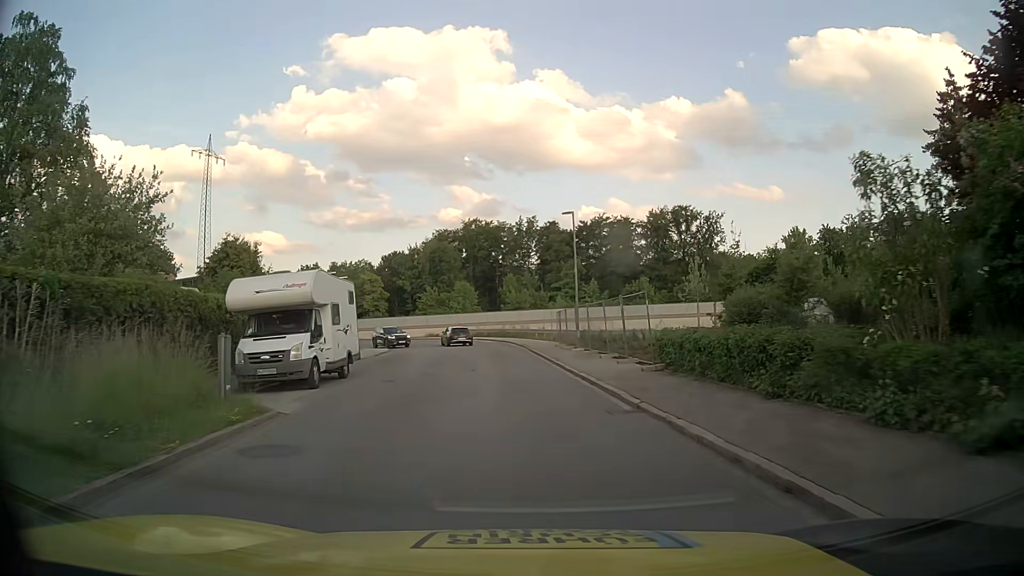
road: residential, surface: asphalt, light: Day
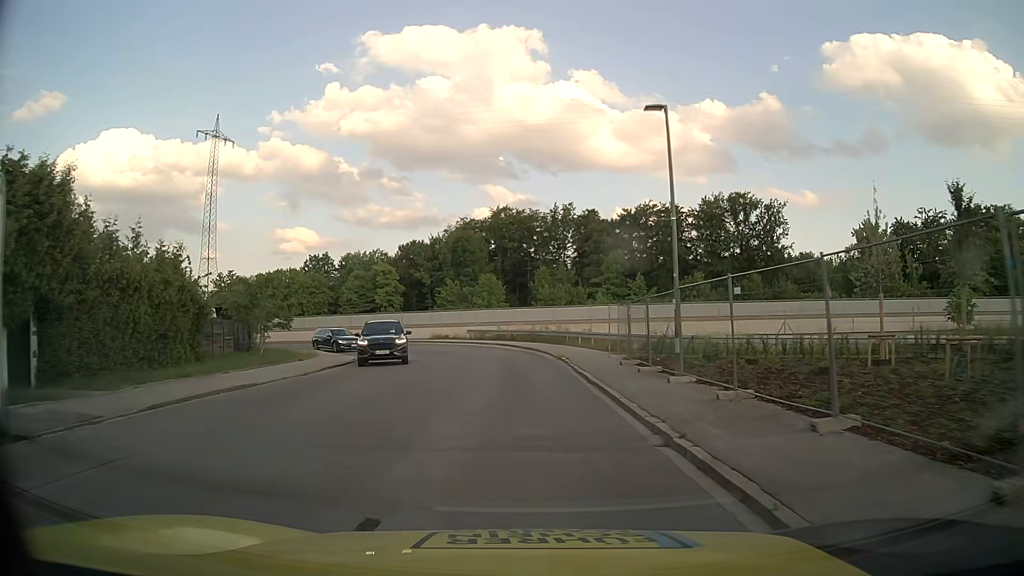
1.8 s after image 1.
(-0.2, +16.3) m; -2°
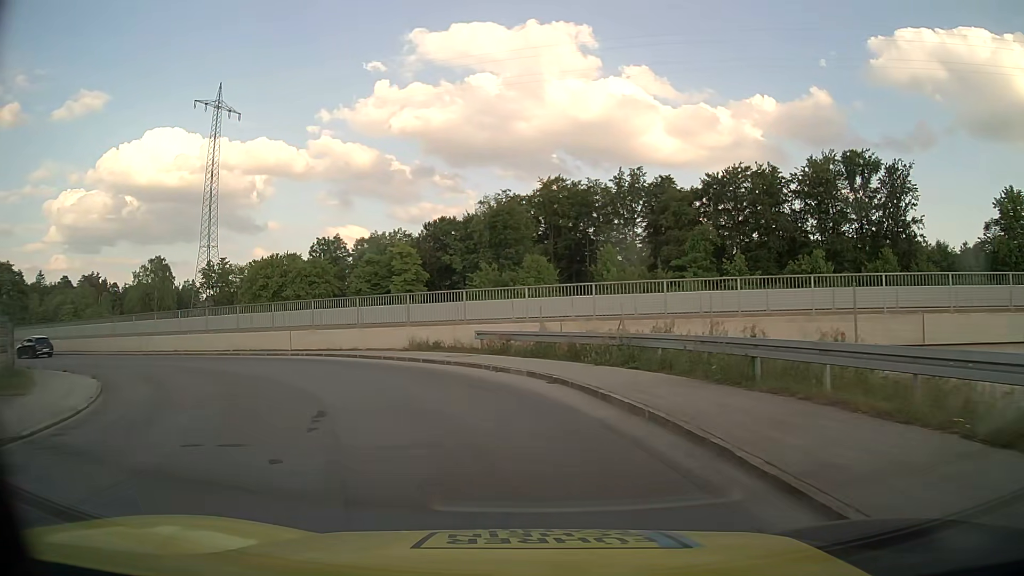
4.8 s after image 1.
(-0.7, +26.5) m; -5°
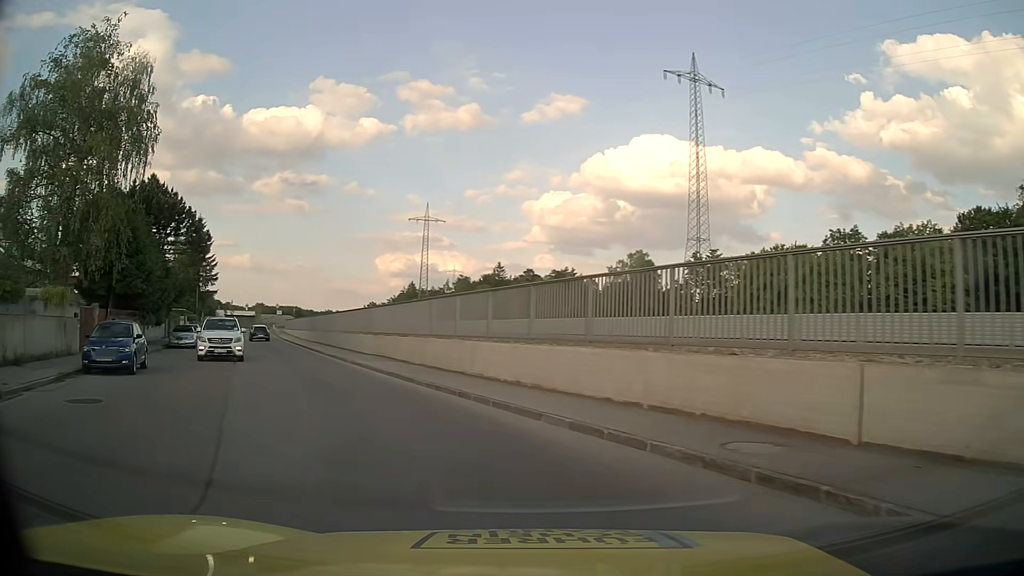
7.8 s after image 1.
(-7.4, +21.9) m; -42°
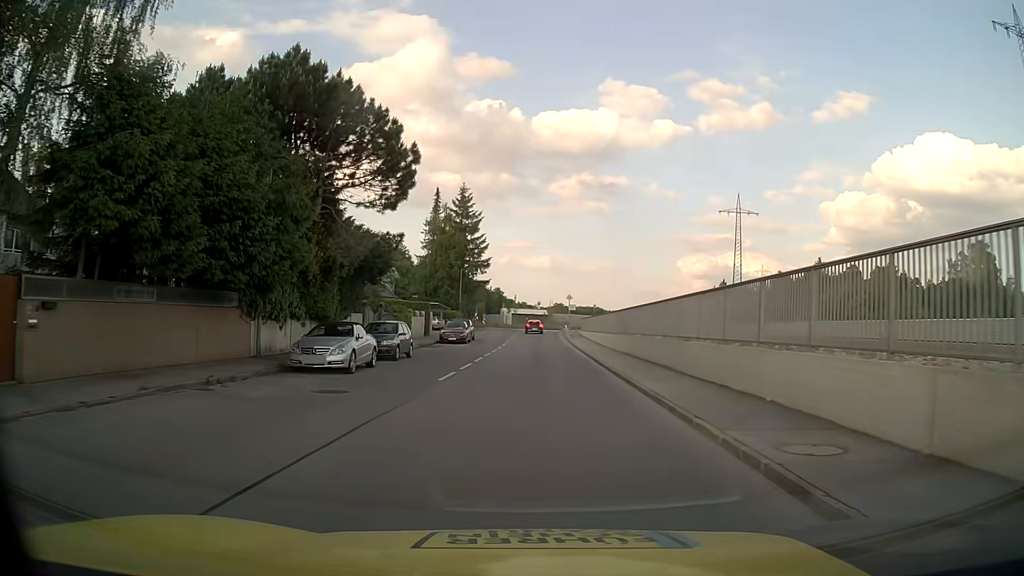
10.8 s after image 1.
(-7.5, +22.9) m; -26°
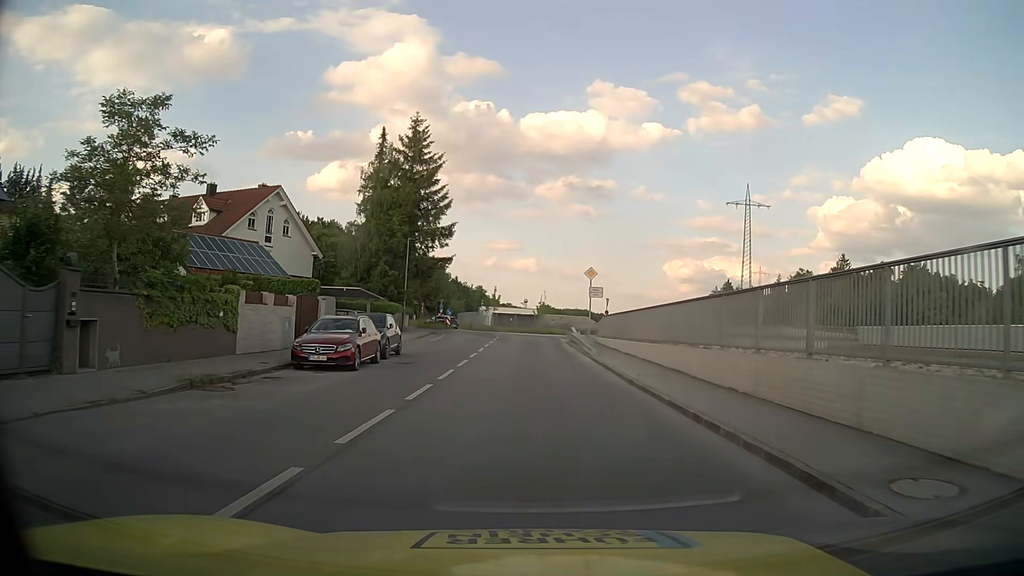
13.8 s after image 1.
(+0.1, +27.4) m; +1°
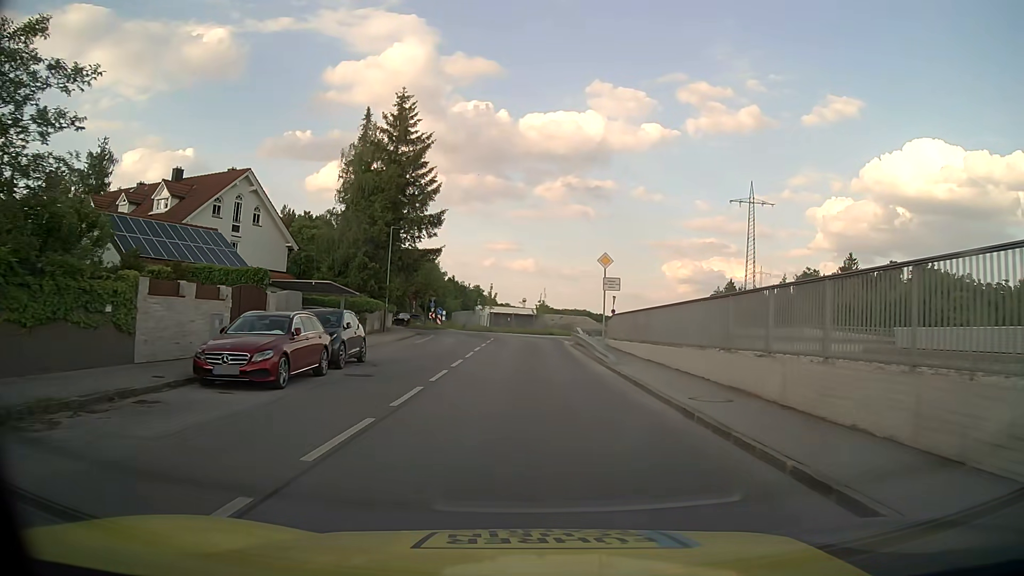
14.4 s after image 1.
(0.0, +5.8) m; 0°
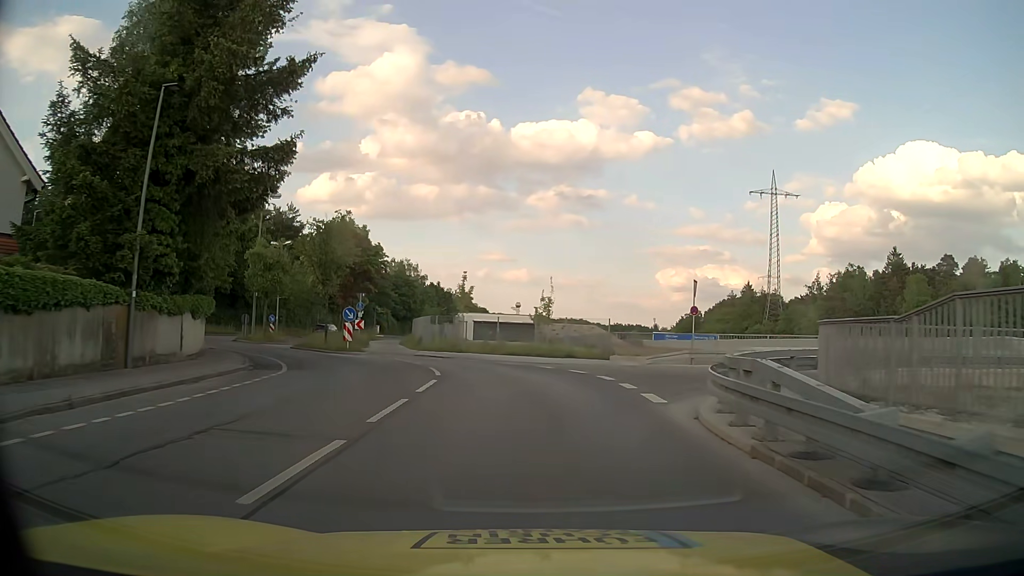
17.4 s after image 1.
(+0.1, +28.6) m; +1°
(0, +10) (0, +20) (-4, +29) (-11, +37) (-16, +45) (-18, +54) (-18, +64) (-18, +74) (-19, +84) (-19, +94) m
